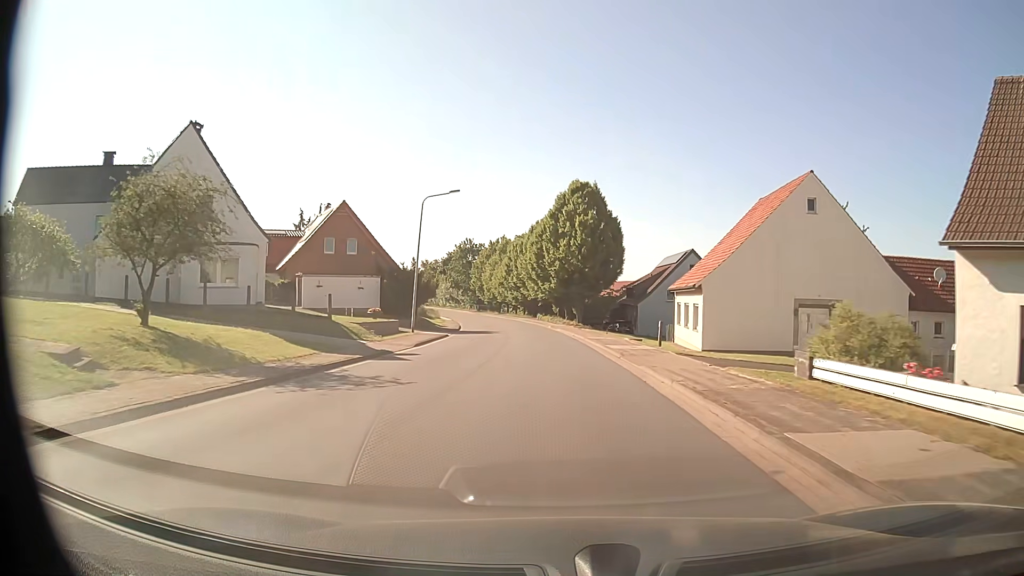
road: tertiary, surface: asphalt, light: Day
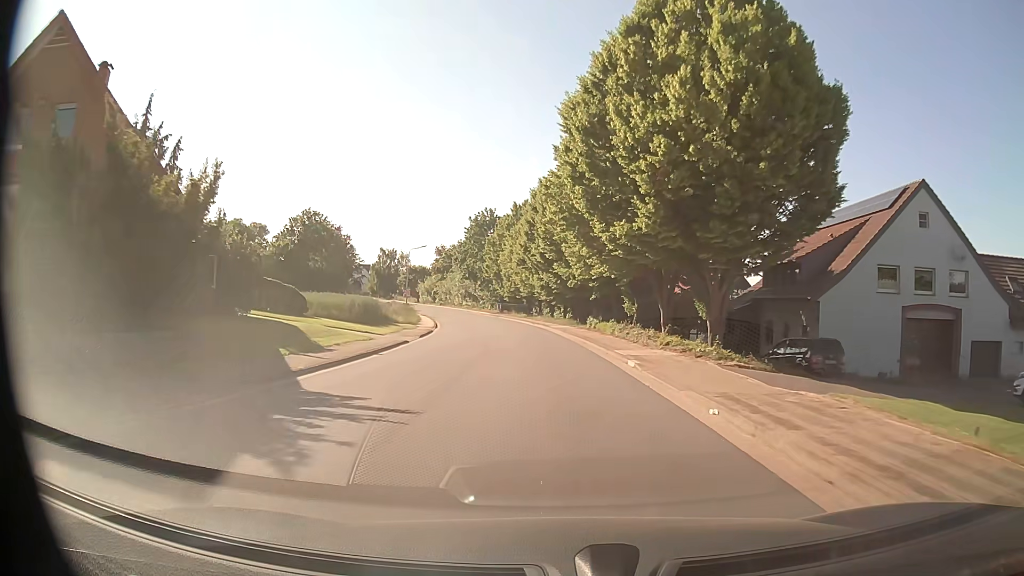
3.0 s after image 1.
(-1.1, +40.7) m; -4°
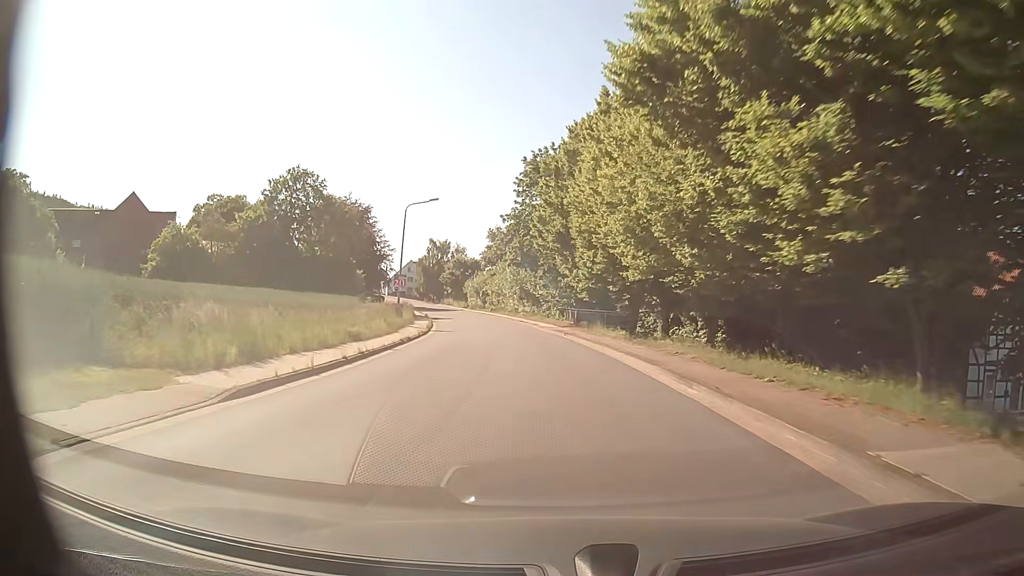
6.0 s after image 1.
(-2.7, +40.1) m; -7°
(0, +10) (-1, +20) (-1, +30) (-2, +40) (-4, +50) (-5, +60) (-8, +69) (-10, +79) (-13, +89) (-15, +98) m
